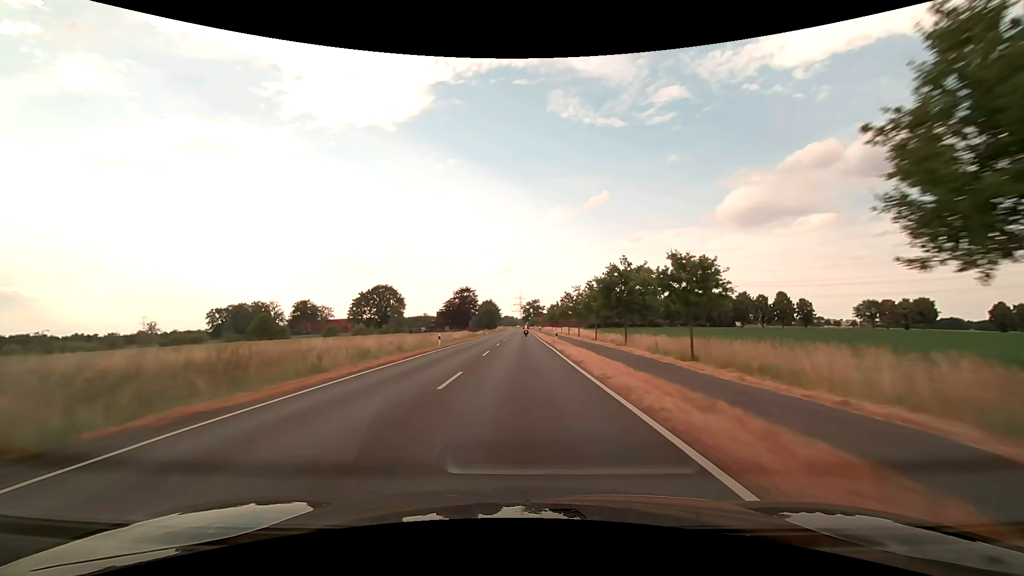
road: secondary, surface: asphalt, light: Day
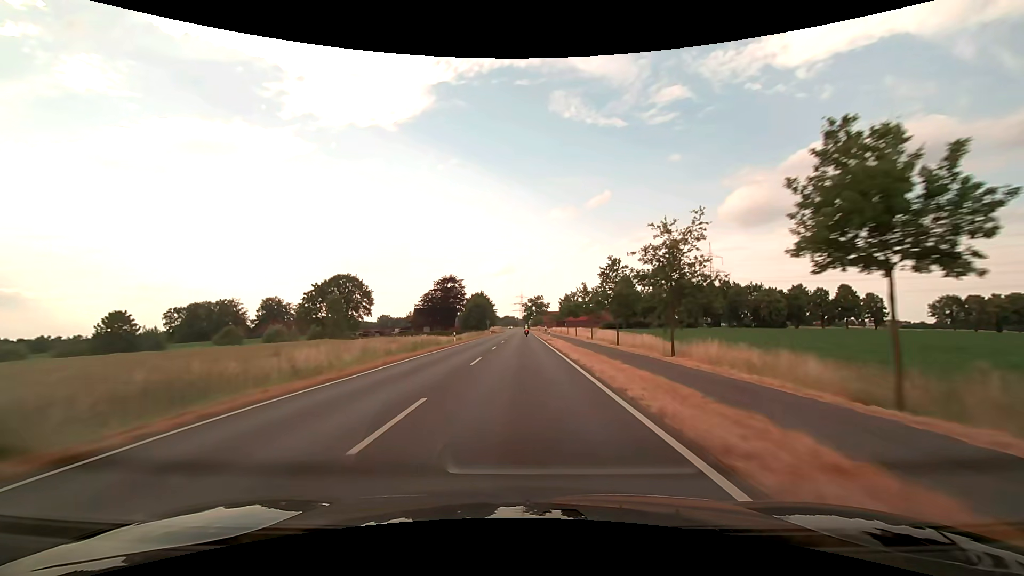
(0.0, +41.7) m; 0°
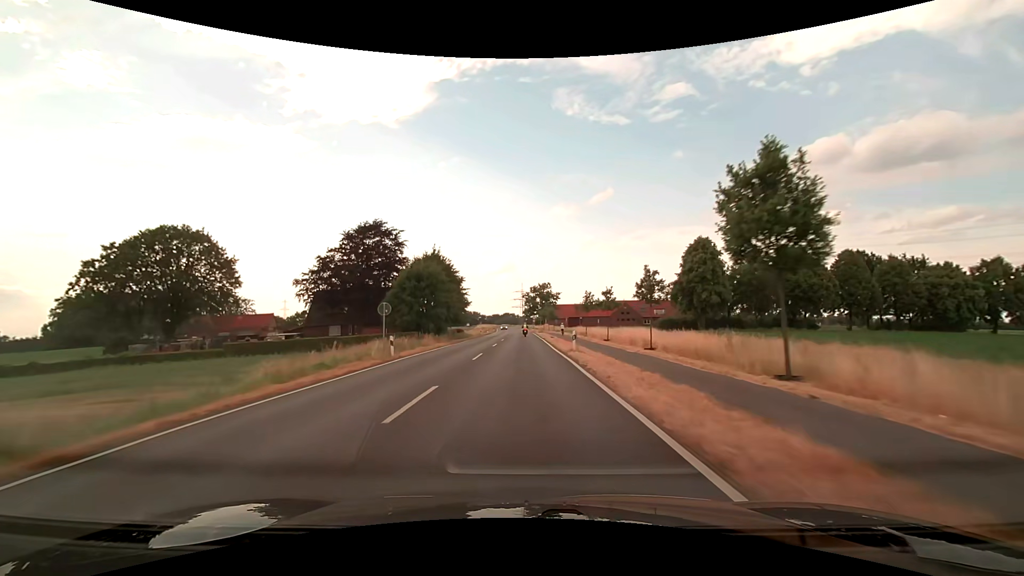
(-0.1, +70.9) m; 0°
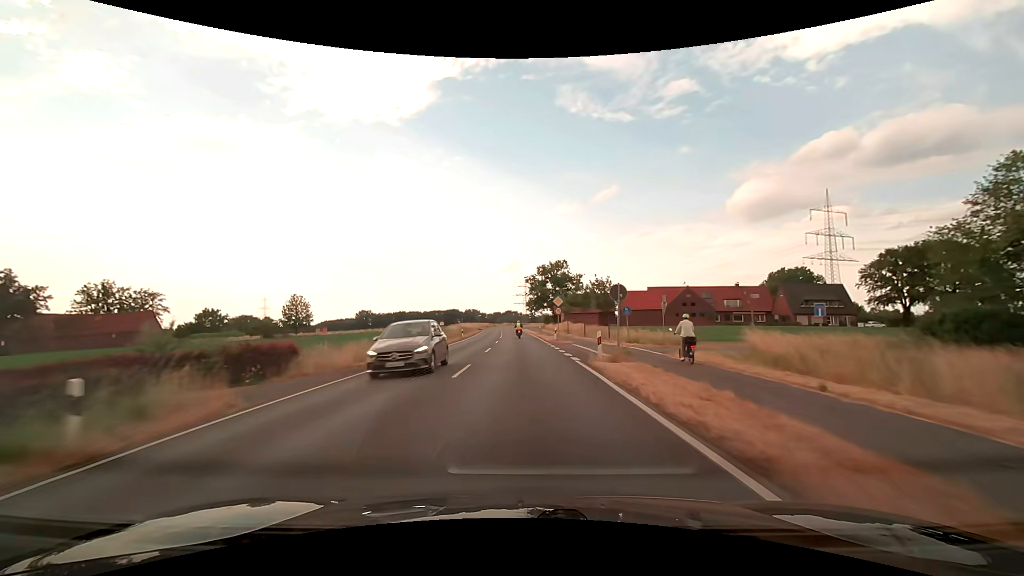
(-0.1, +66.7) m; 0°
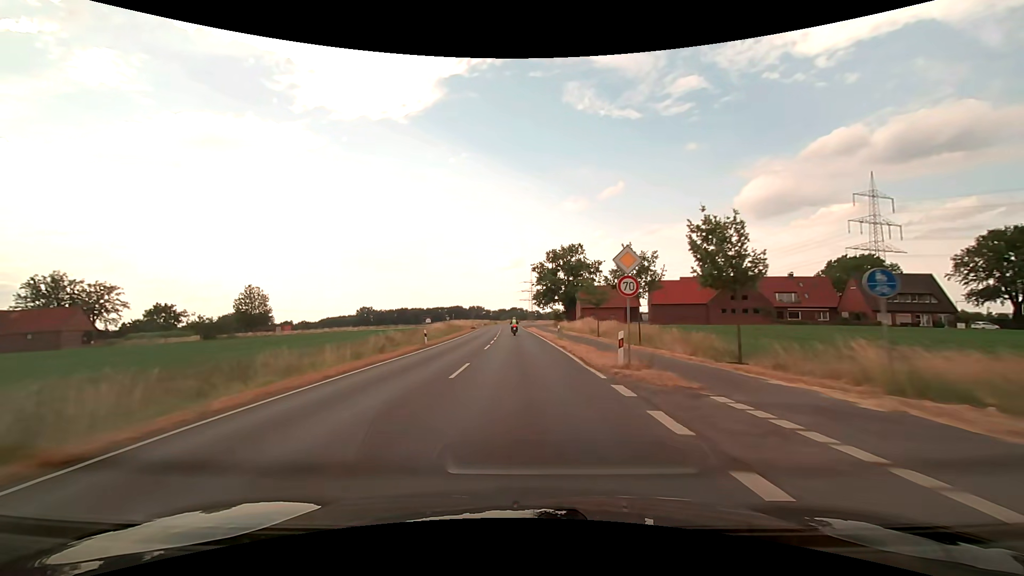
(-0.1, +23.7) m; -1°
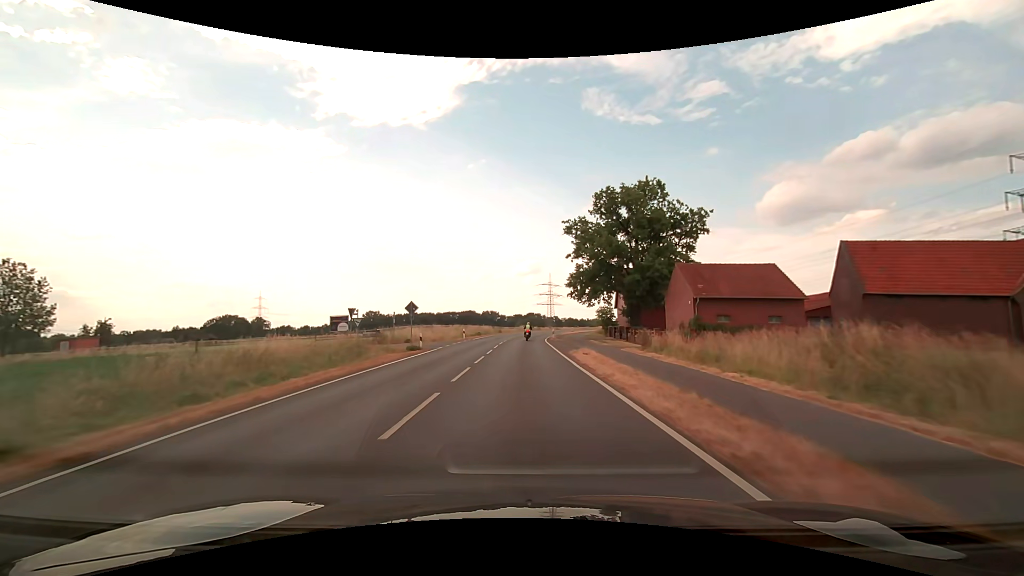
(-1.0, +53.8) m; -2°
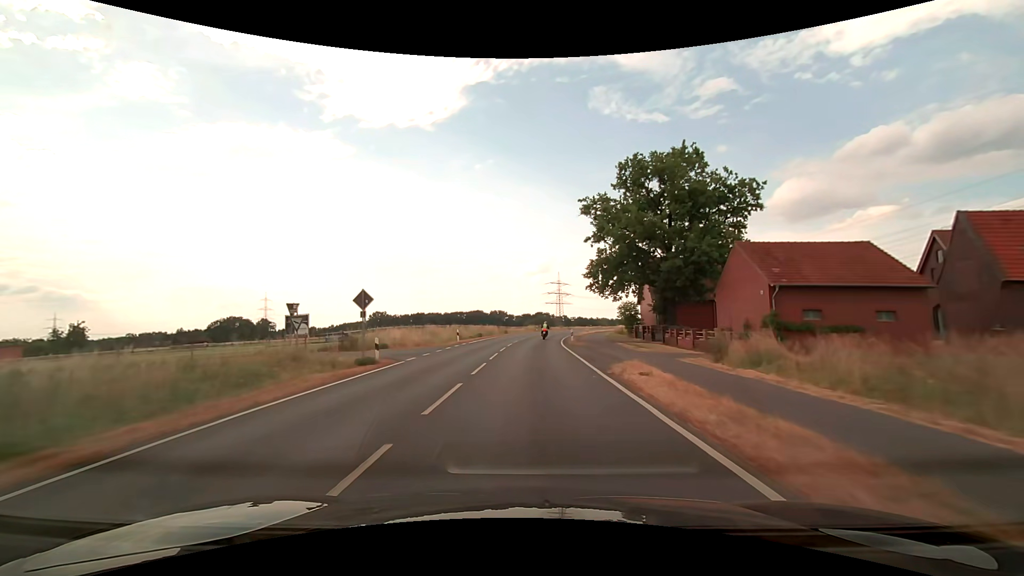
(-0.1, +10.2) m; -1°
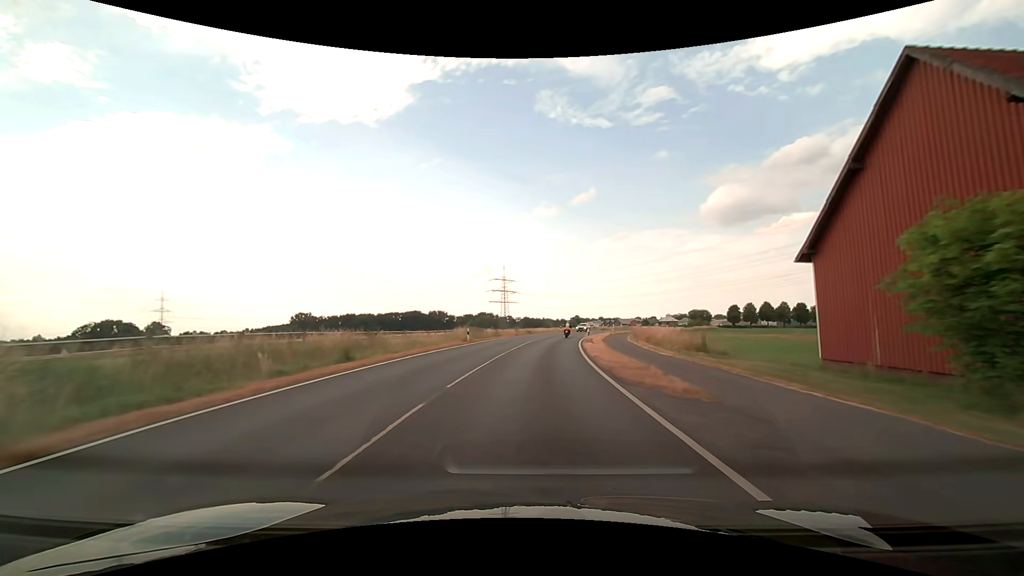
(+1.9, +51.4) m; +6°
(0, +10) (+1, +20) (+2, +30) (+3, +40) (+4, +50) (+6, +60) (+8, +69) (+11, +79) (+14, +89) (+17, +98) m
